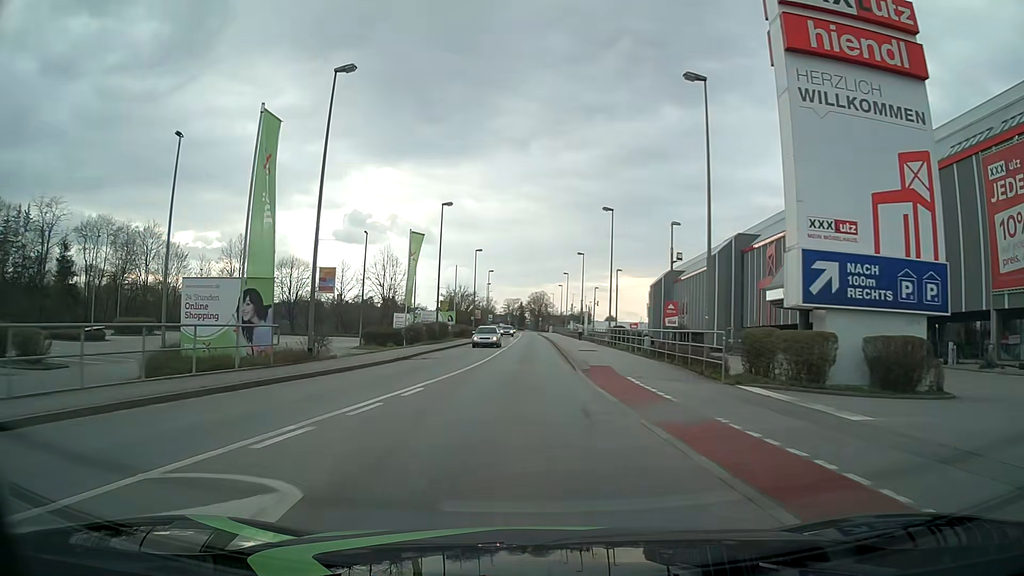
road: tertiary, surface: asphalt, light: Day
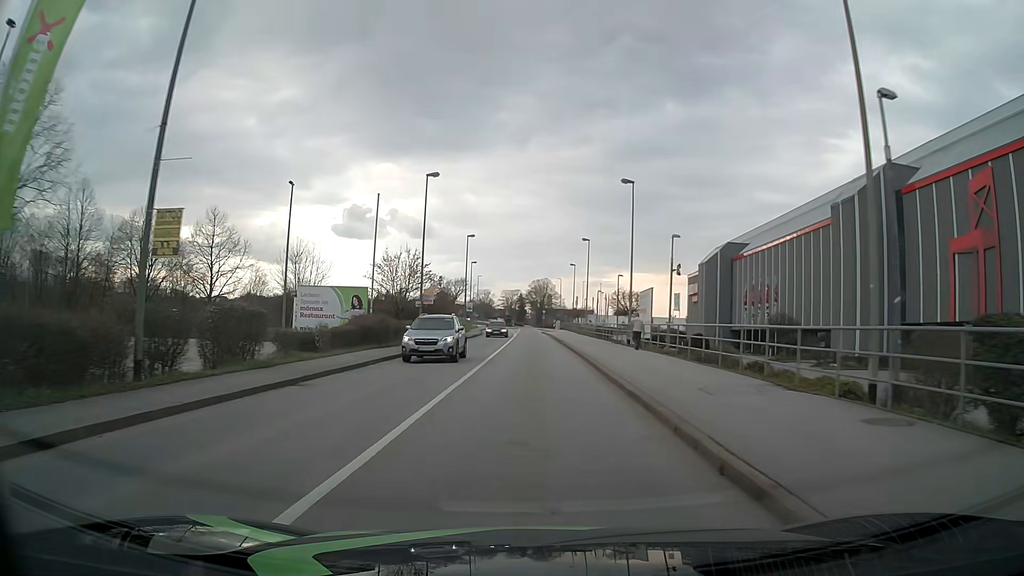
(+0.1, +38.3) m; 0°
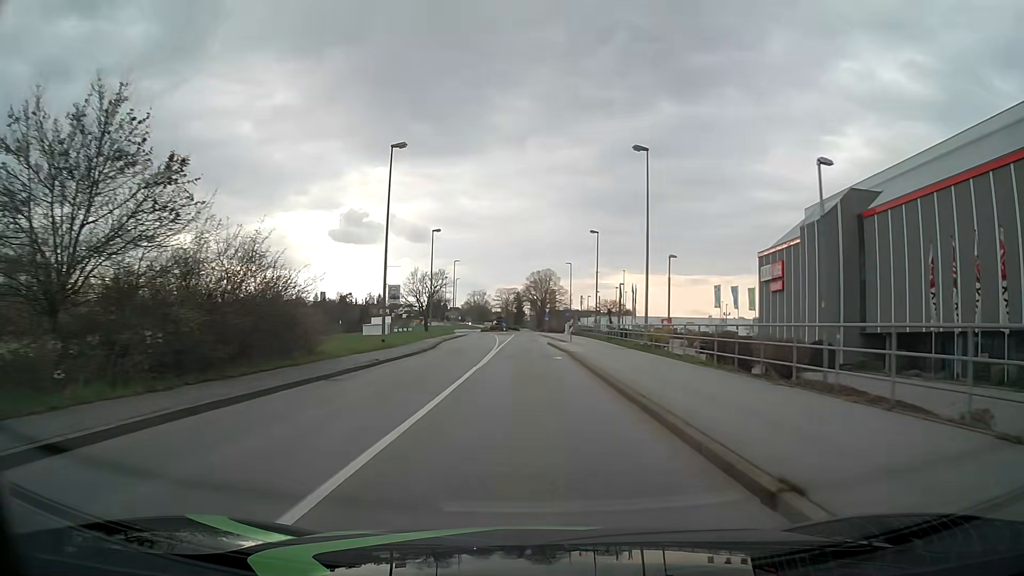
(0.0, +38.2) m; 0°
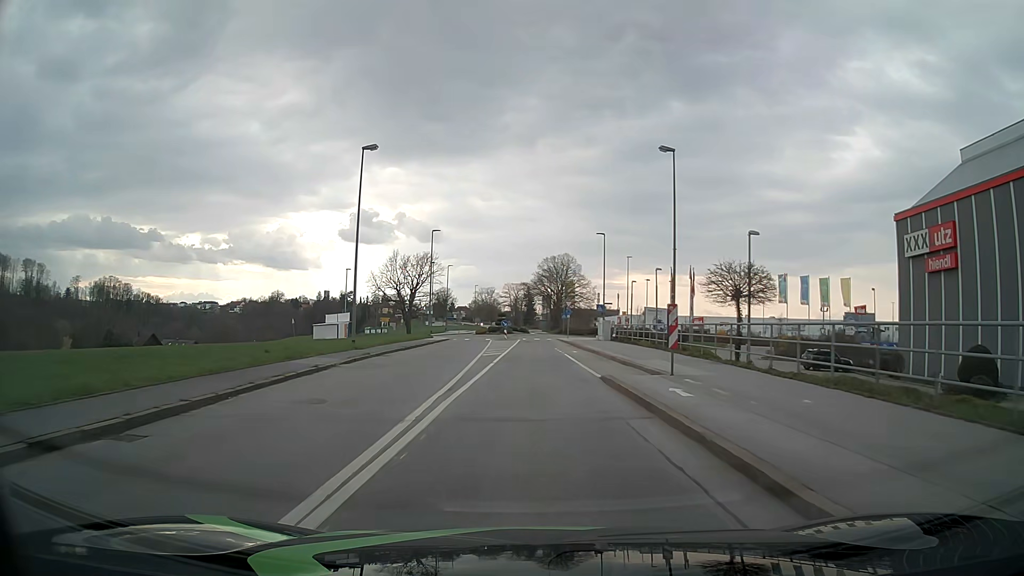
(-0.4, +30.5) m; -1°
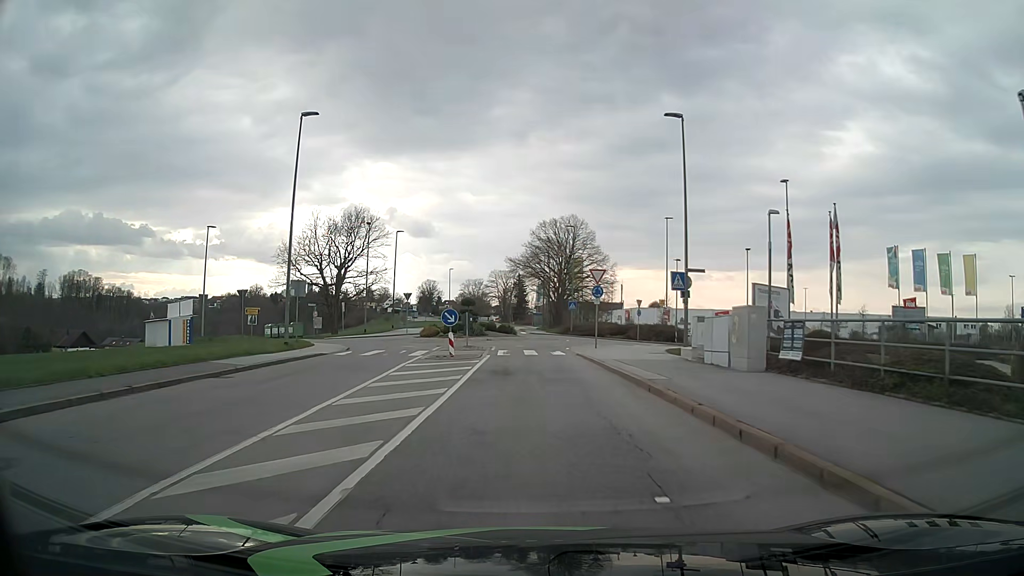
(+0.3, +35.6) m; +1°
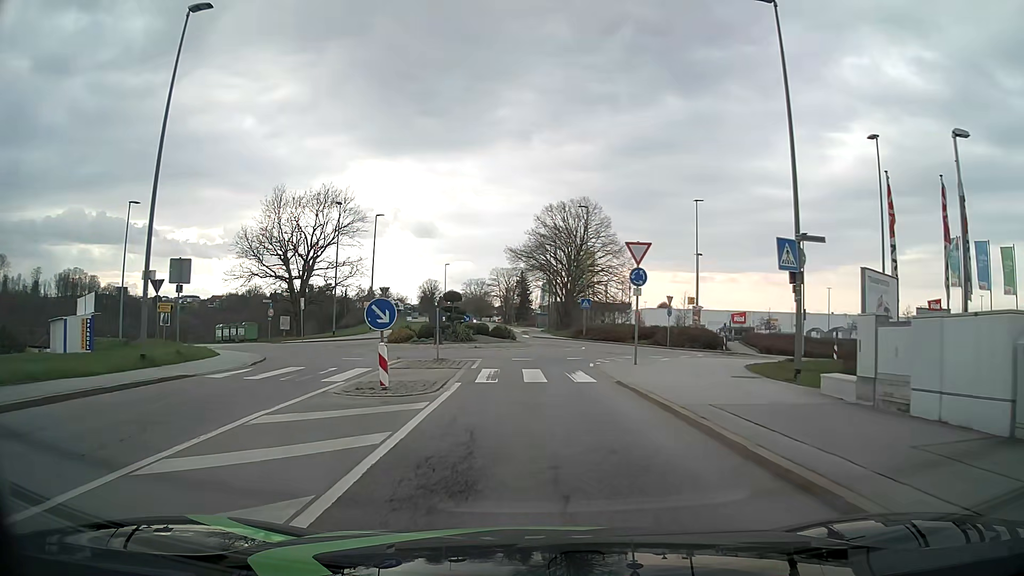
(0.0, +11.2) m; 0°
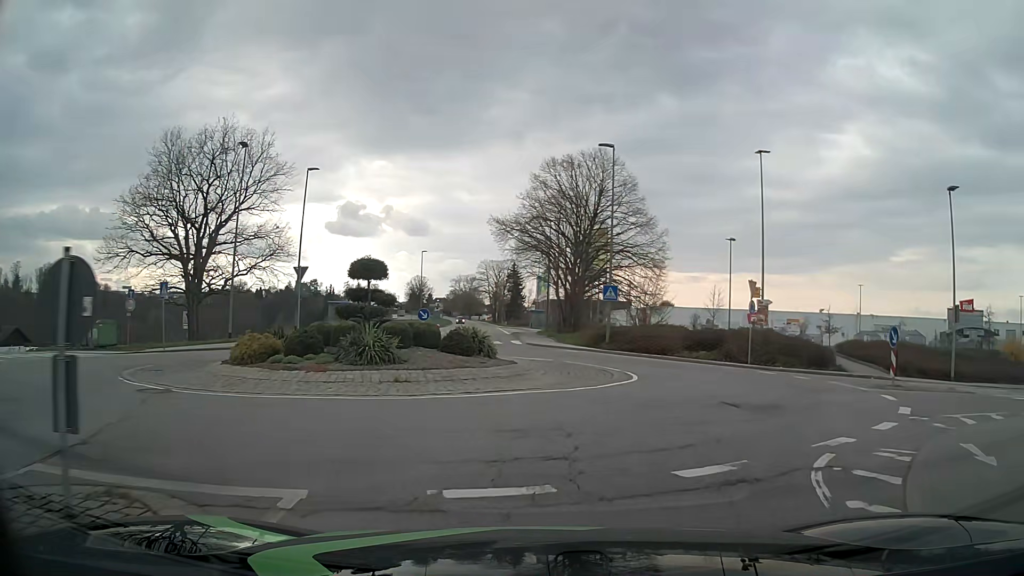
(-0.1, +18.0) m; 0°
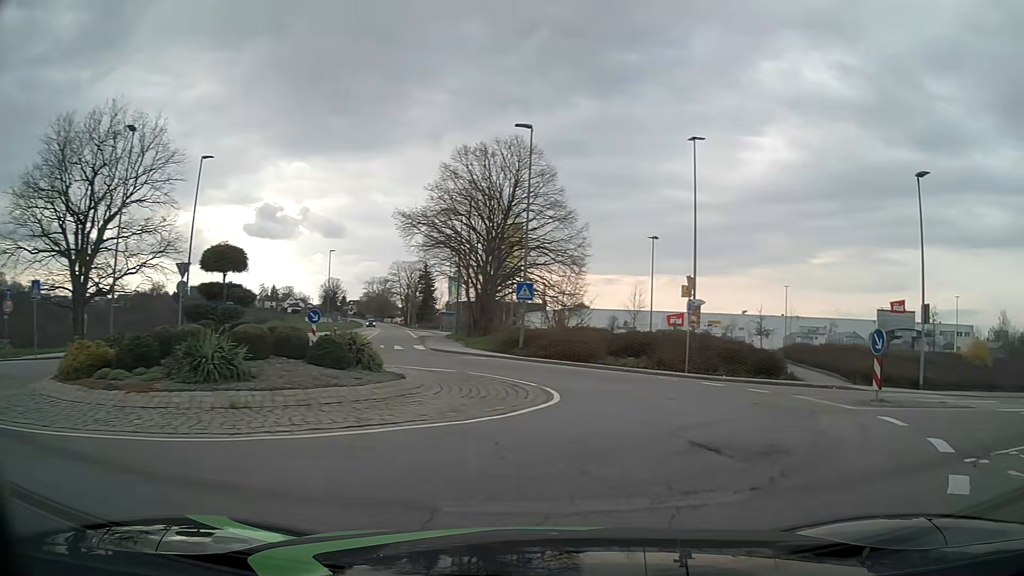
(+0.3, +3.8) m; +8°
